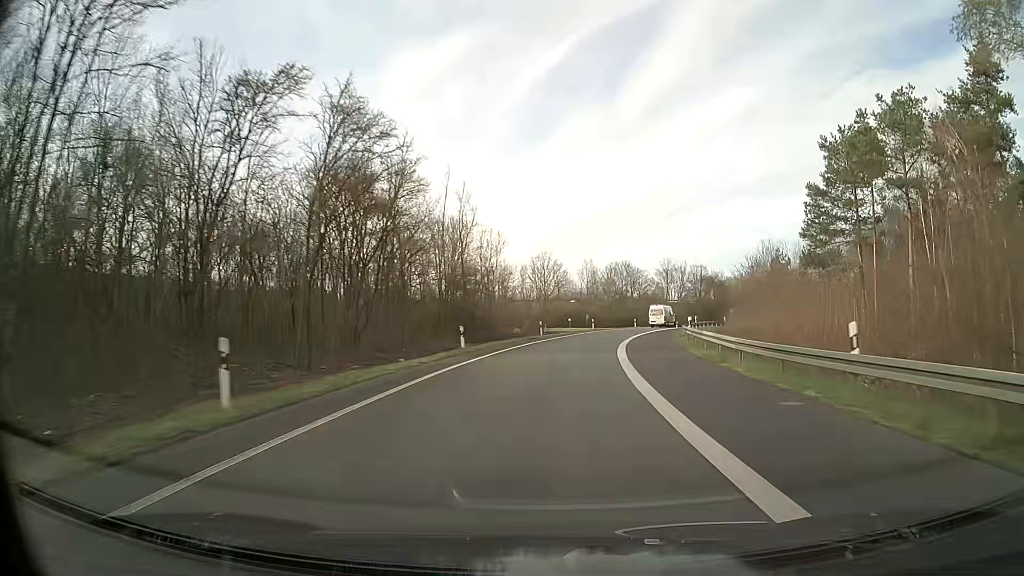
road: motorway_link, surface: asphalt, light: Day
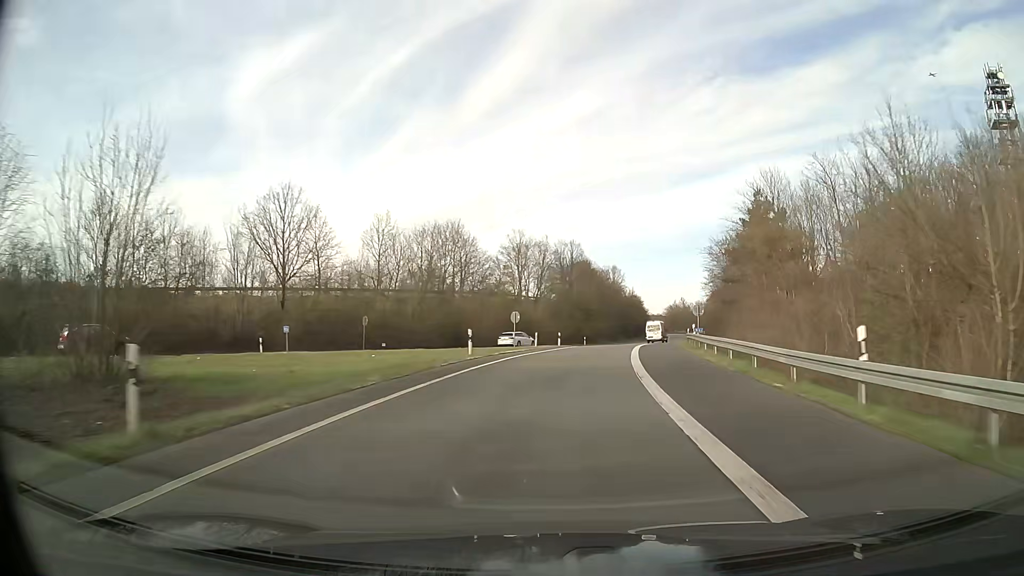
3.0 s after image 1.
(+7.6, +57.0) m; +14°
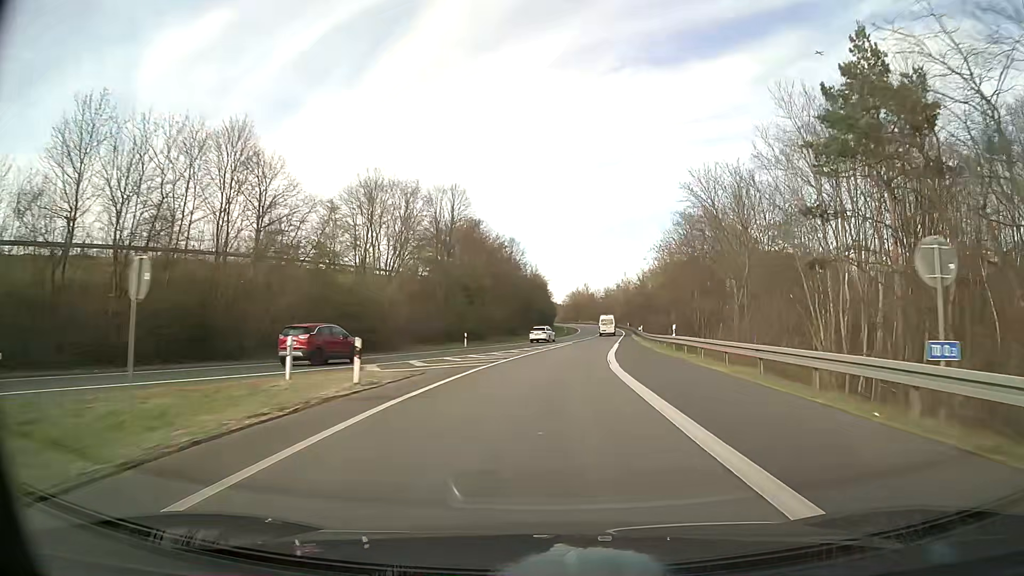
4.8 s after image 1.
(+2.9, +34.5) m; +9°
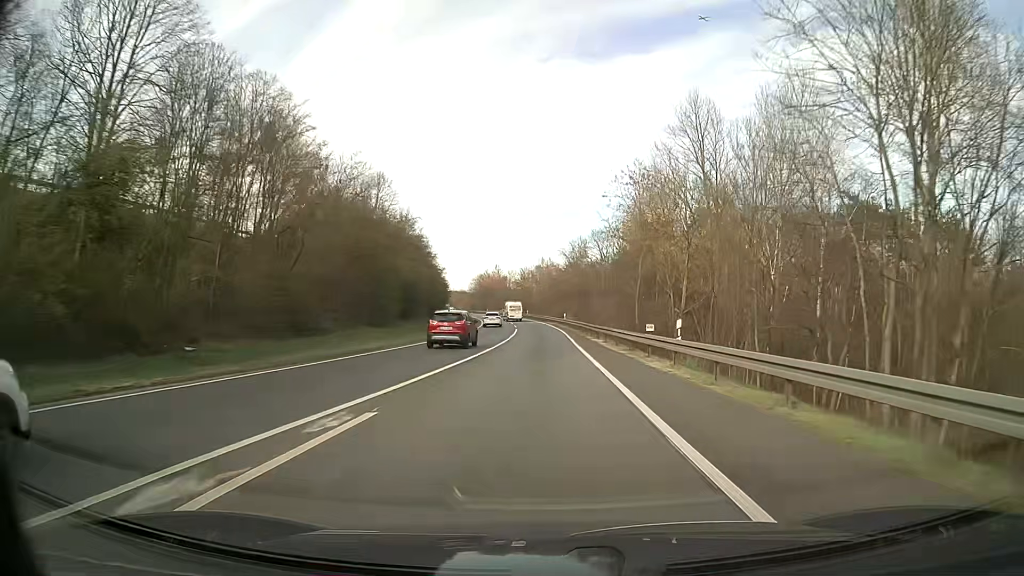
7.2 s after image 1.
(+3.7, +47.2) m; +8°
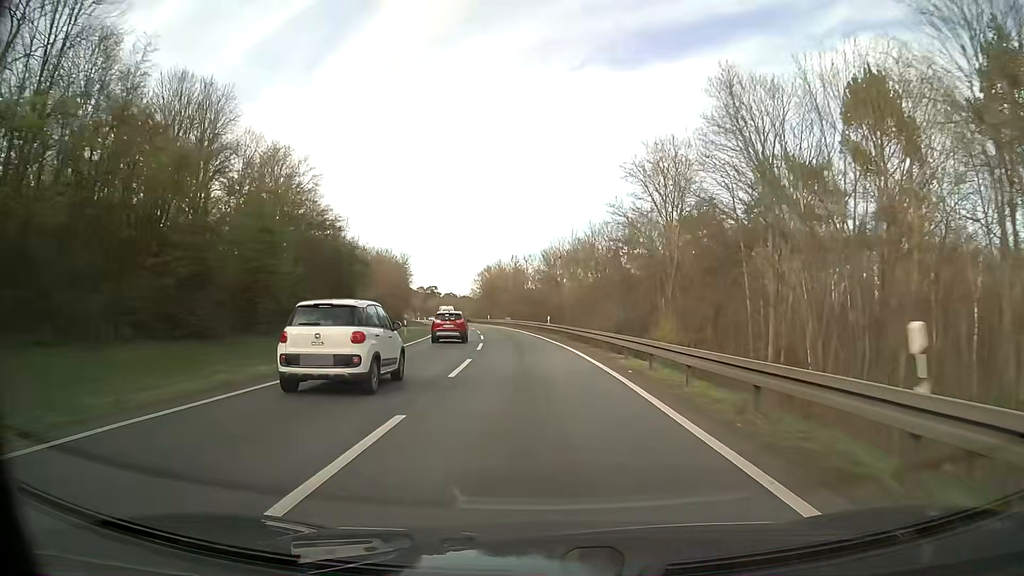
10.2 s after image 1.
(-0.2, +61.3) m; -2°
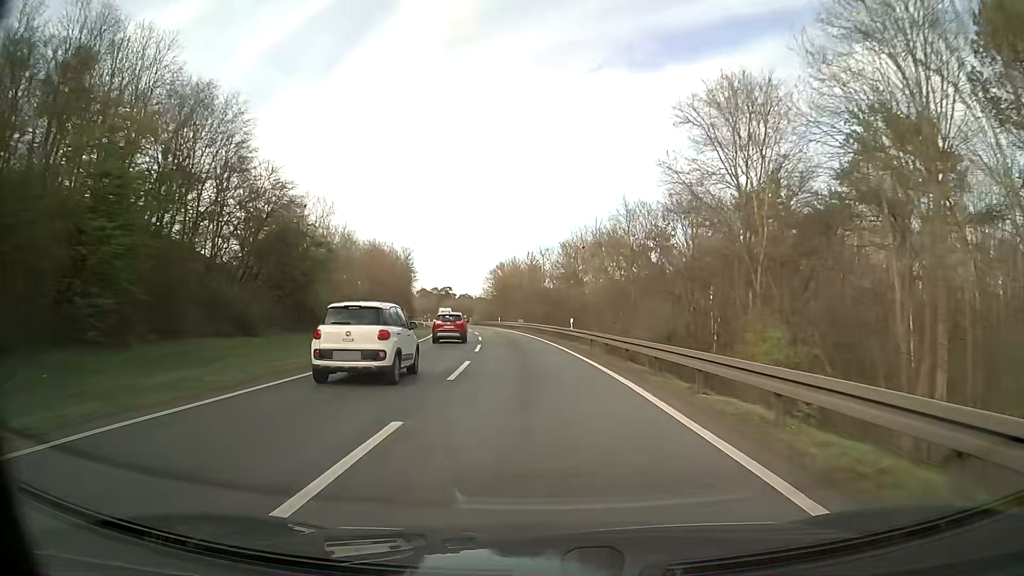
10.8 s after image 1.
(-0.2, +12.5) m; -1°
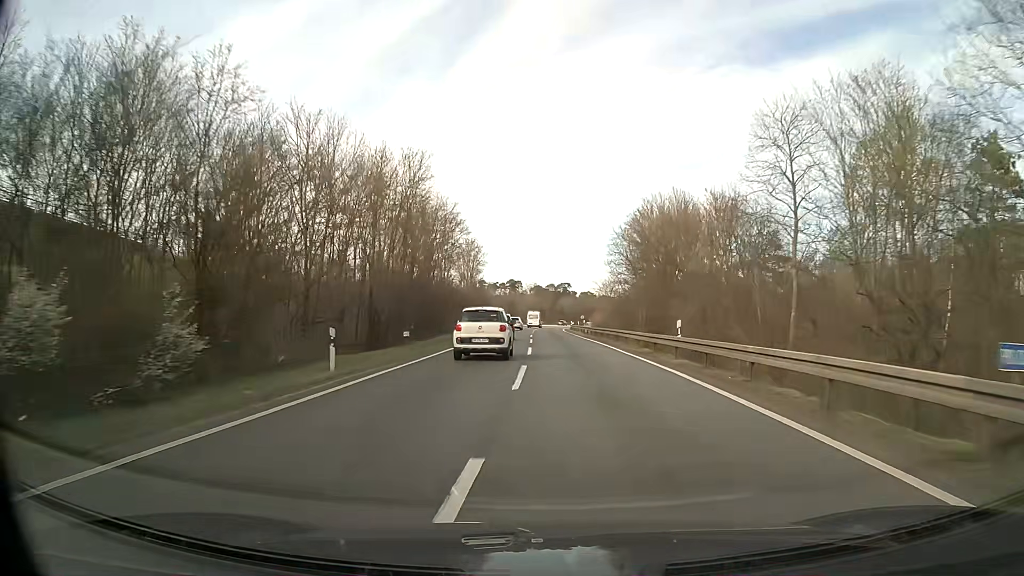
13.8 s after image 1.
(-5.4, +62.5) m; -10°
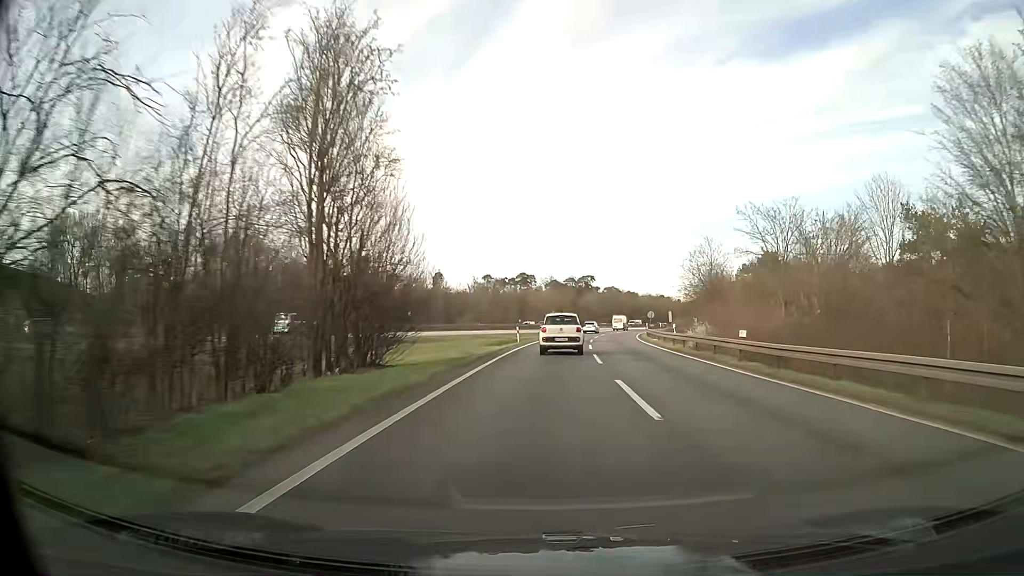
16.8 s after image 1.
(-2.7, +63.8) m; -2°
(0, +10) (0, +20) (+1, +30) (+1, +40) (+2, +50) (+3, +60) (+4, +70) (+6, +80) (+7, +90) (+9, +99) m
